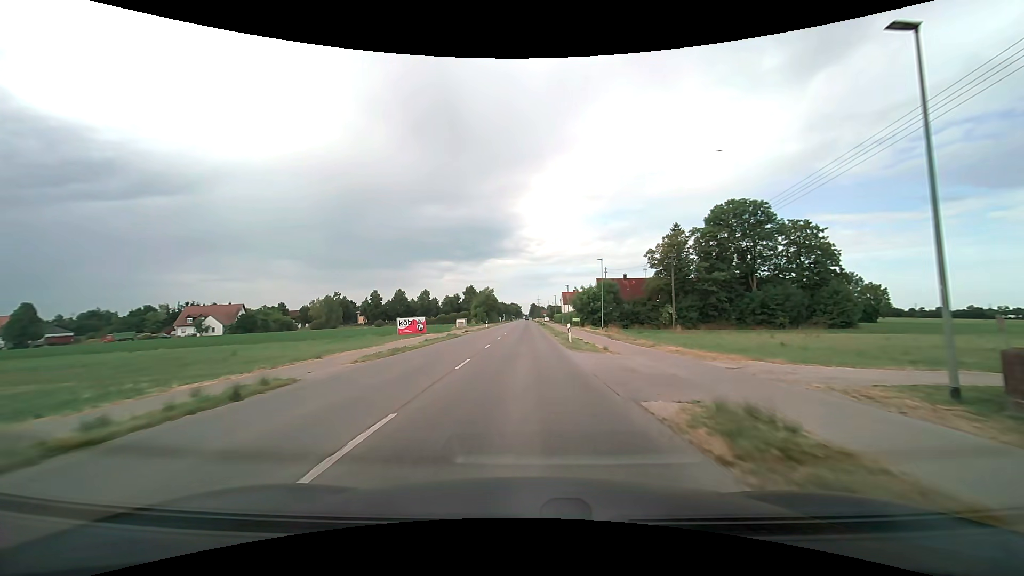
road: tertiary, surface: asphalt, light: Day
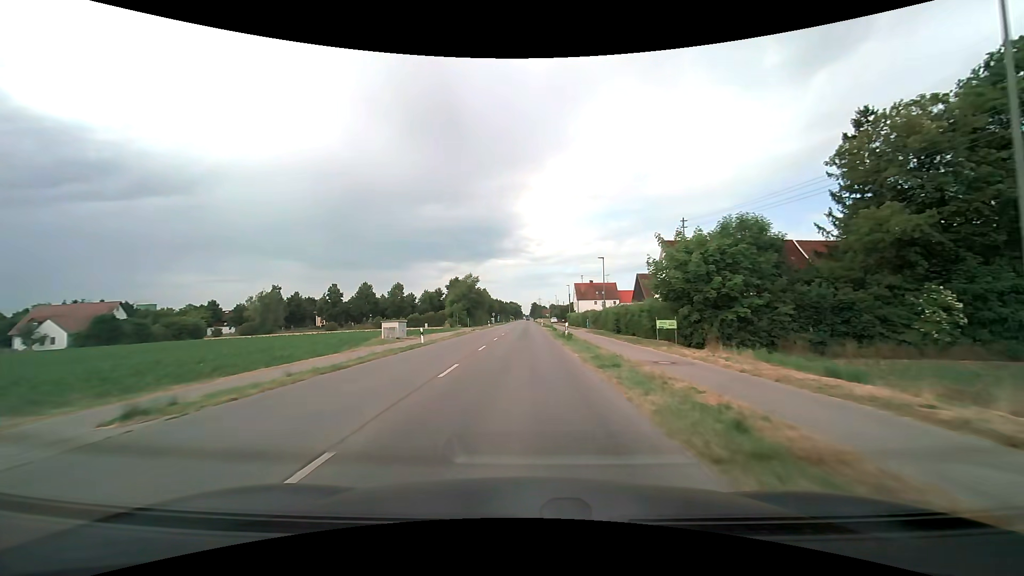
(0.0, +47.1) m; 0°
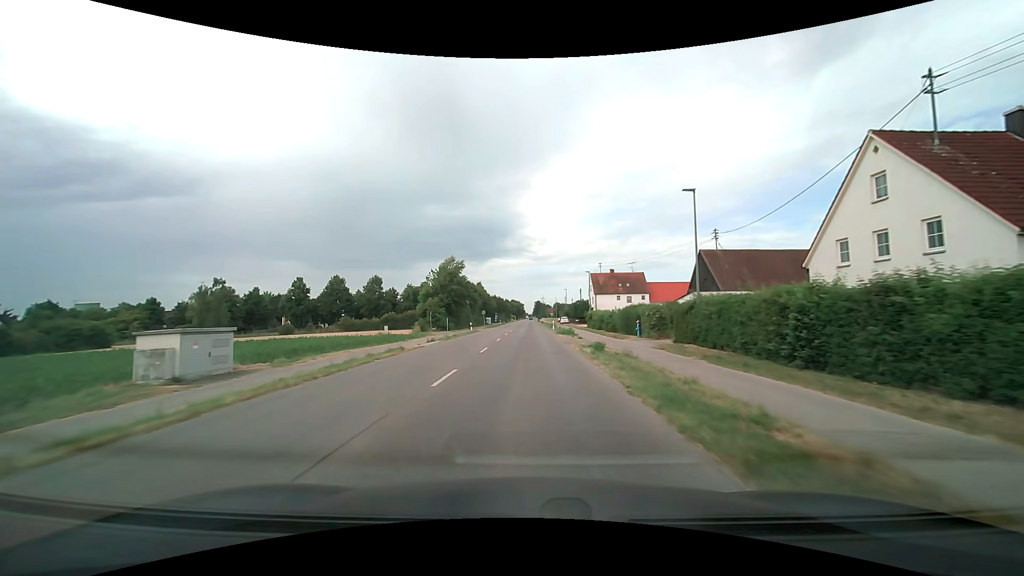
(0.0, +28.5) m; 0°
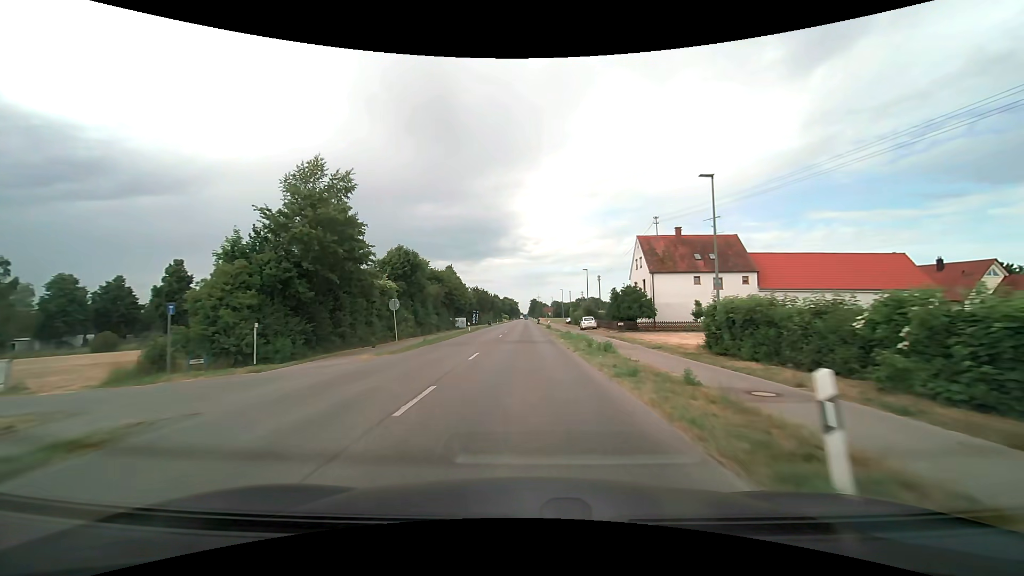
(+0.1, +48.1) m; +1°
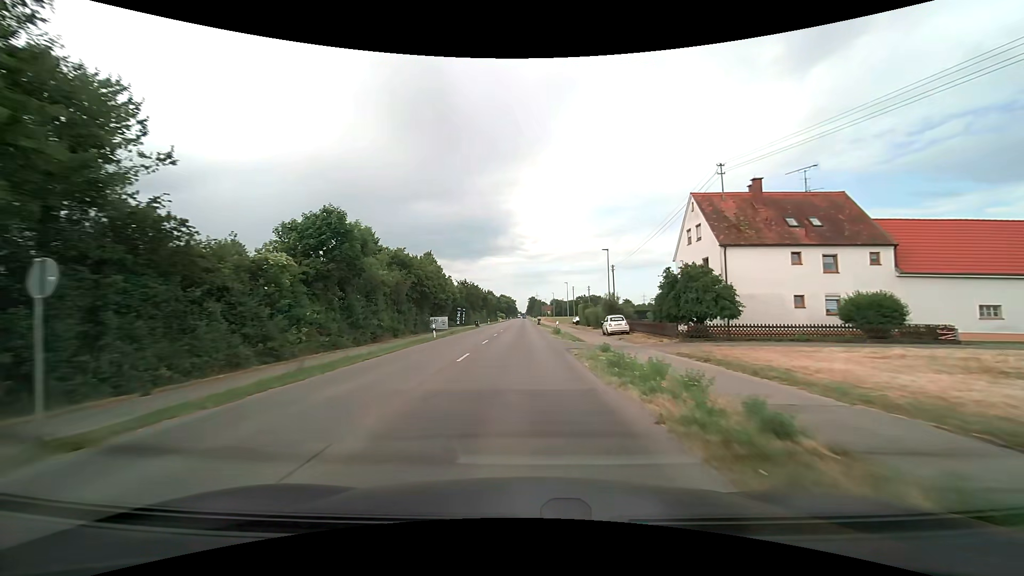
(0.0, +19.1) m; 0°
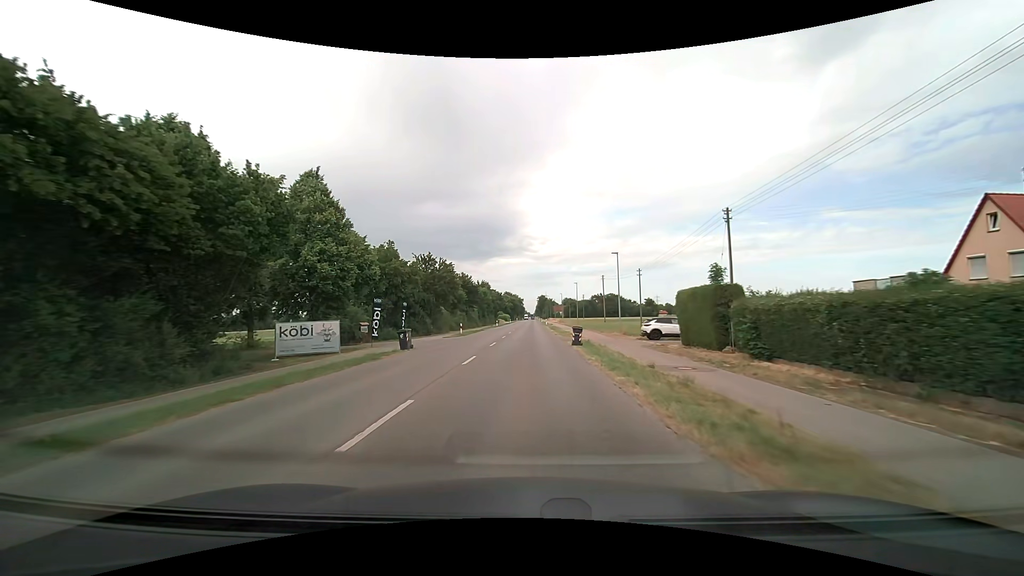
(-0.5, +45.5) m; -1°
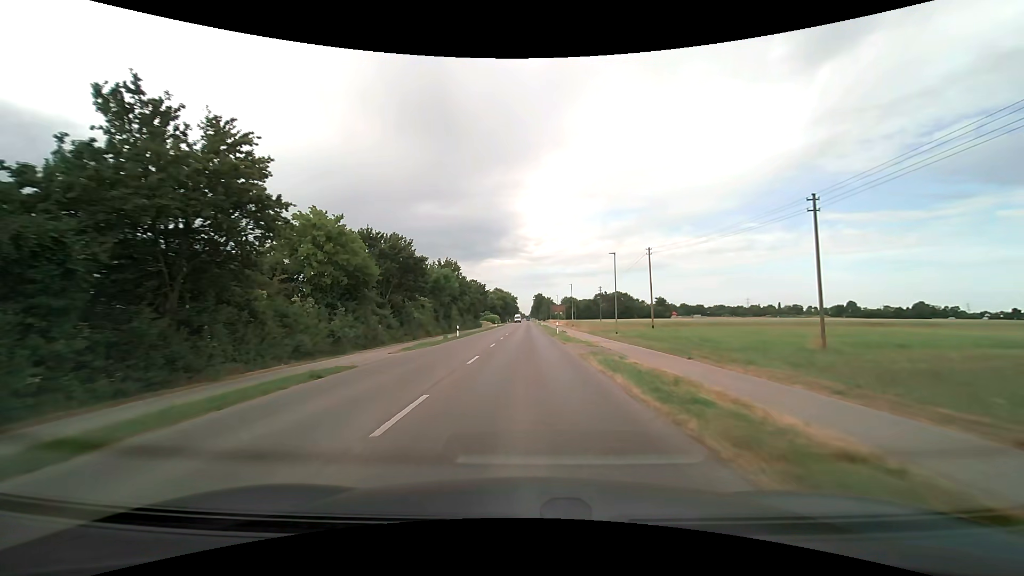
(+0.2, +44.5) m; +1°
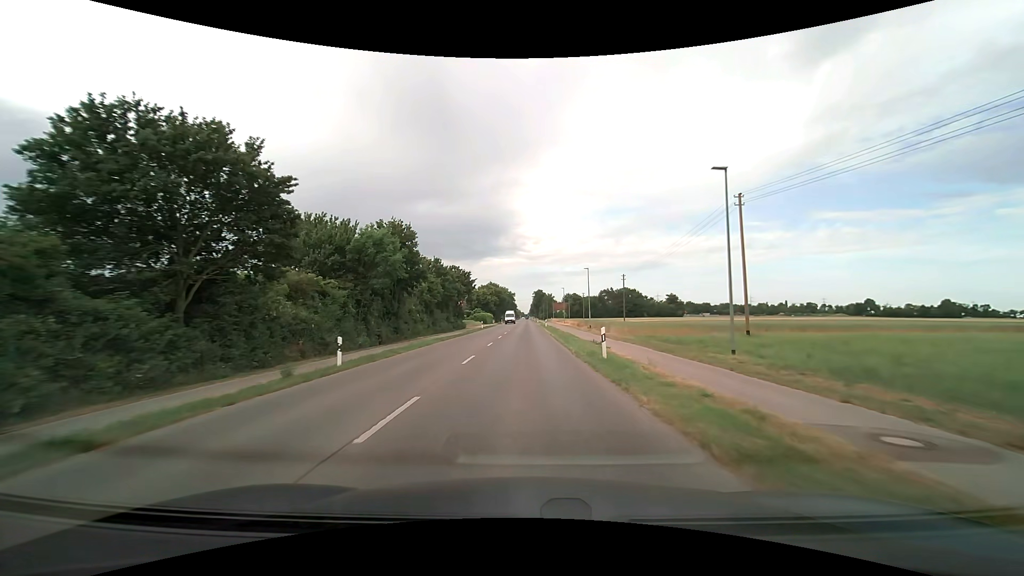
(0.0, +27.3) m; 0°
(0, +10) (0, +20) (0, +30) (0, +40) (0, +50) (0, +60) (0, +70) (0, +80) (0, +90) (0, +100) m
